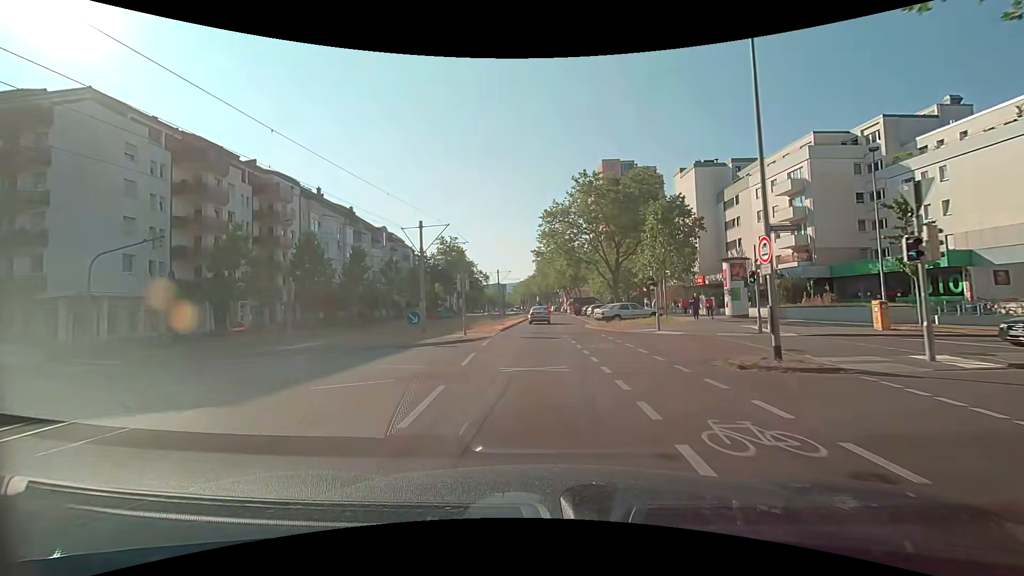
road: tertiary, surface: asphalt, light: Day
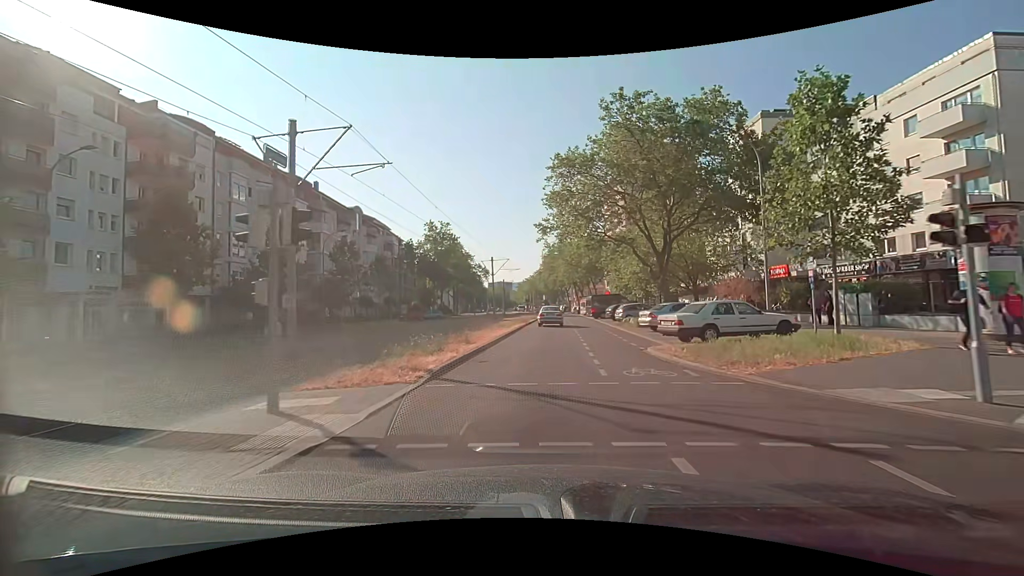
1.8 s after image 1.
(-0.4, +18.2) m; -1°
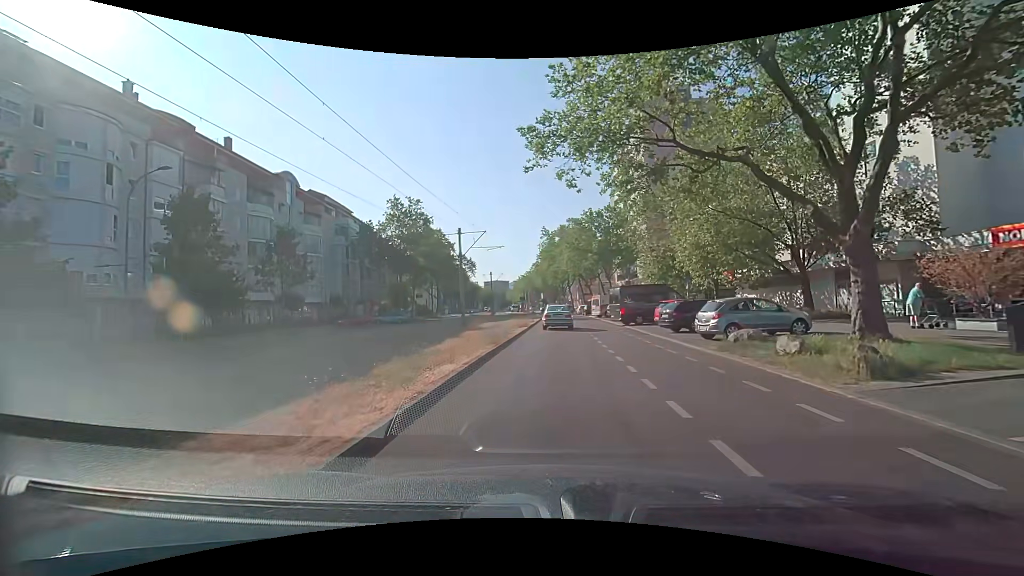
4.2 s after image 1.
(0.0, +21.4) m; 0°
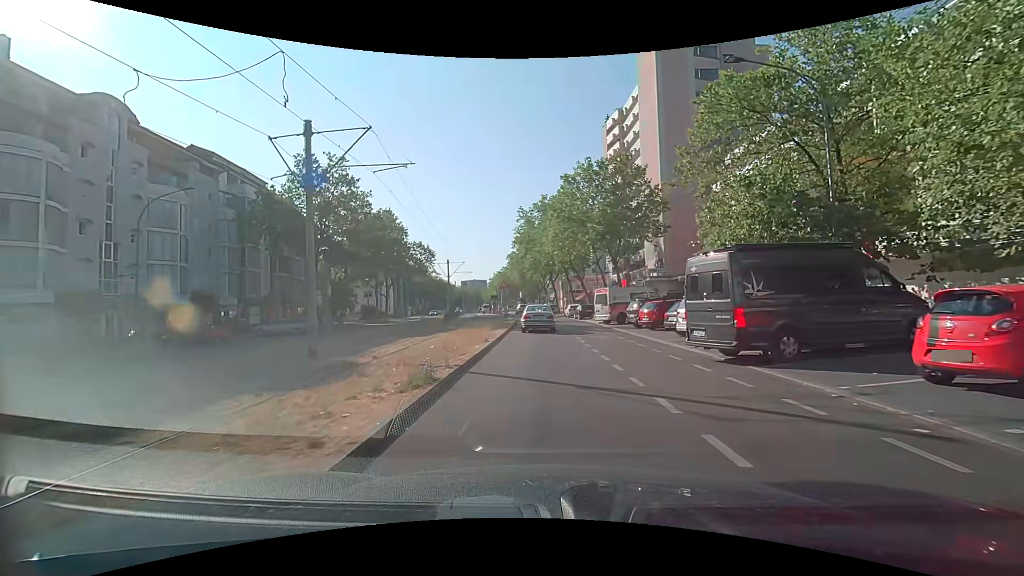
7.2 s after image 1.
(+0.5, +21.7) m; +2°
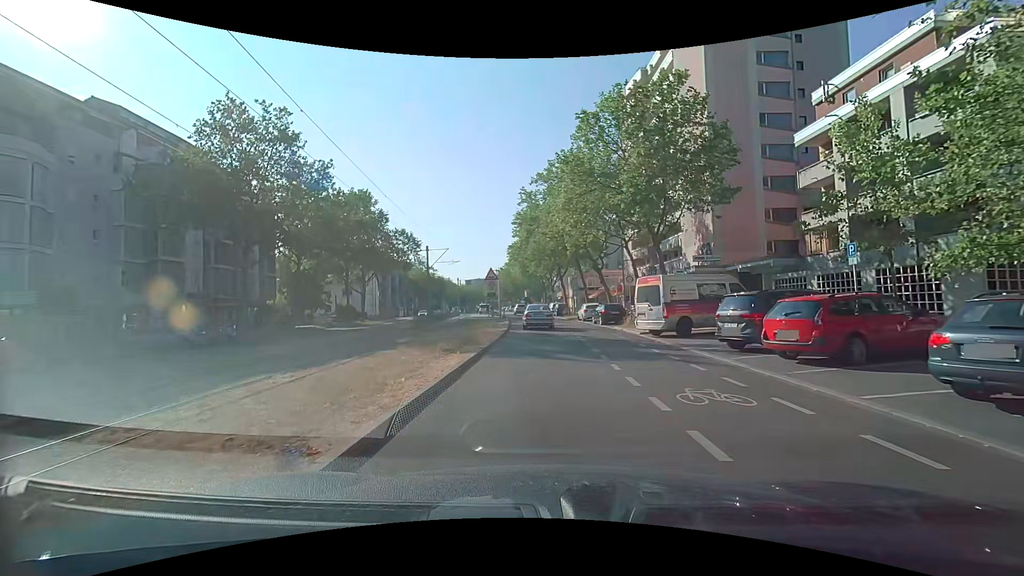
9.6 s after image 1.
(+0.2, +13.7) m; 0°
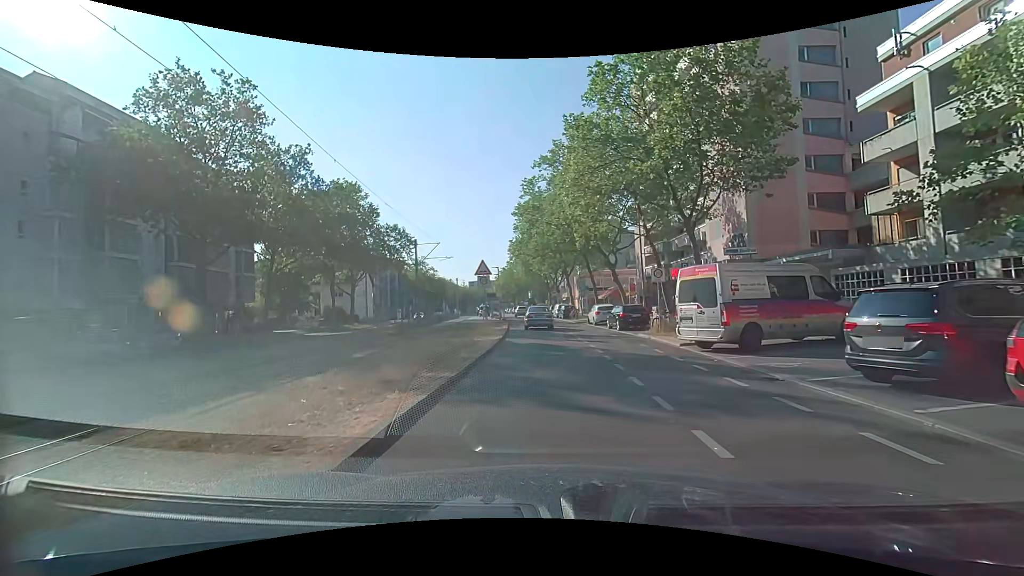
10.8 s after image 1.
(0.0, +5.8) m; -1°
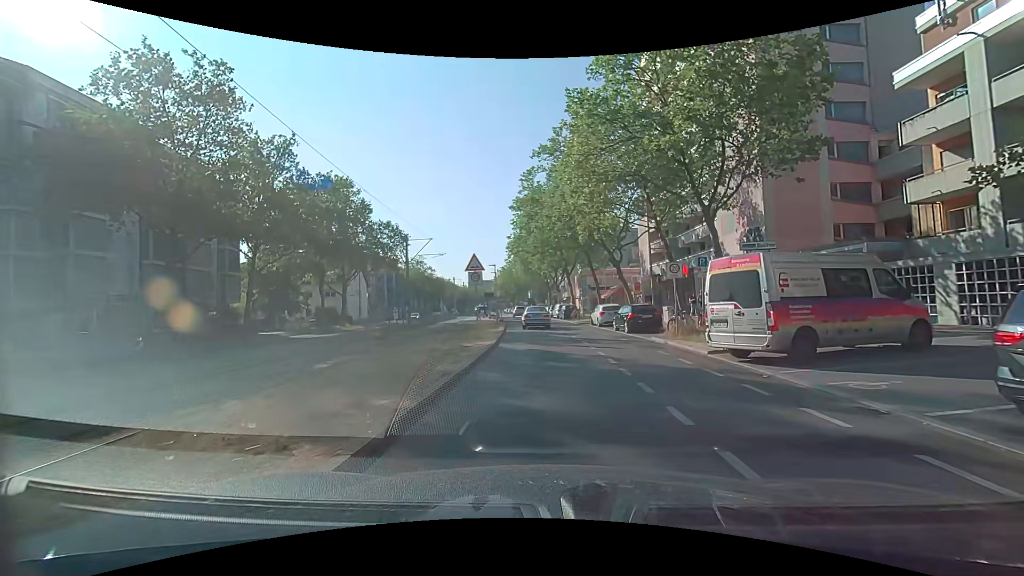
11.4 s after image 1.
(0.0, +2.8) m; +1°
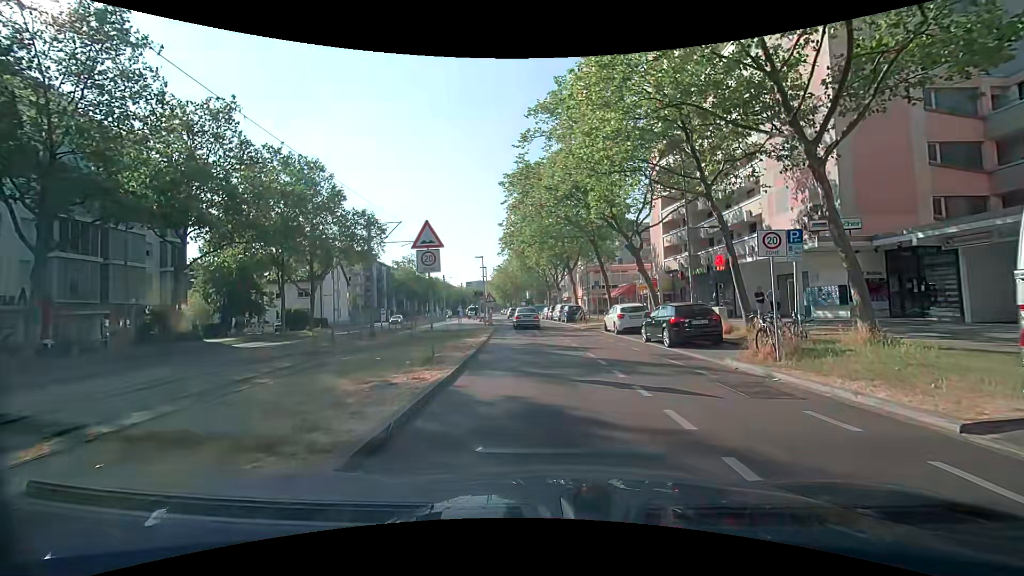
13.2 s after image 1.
(0.0, +8.2) m; -1°
(0, +10) (0, +20) (-1, +30) (-1, +40) (-2, +50) (-3, +60) (-4, +70) (-5, +80) (-6, +90) (-8, +100) m
